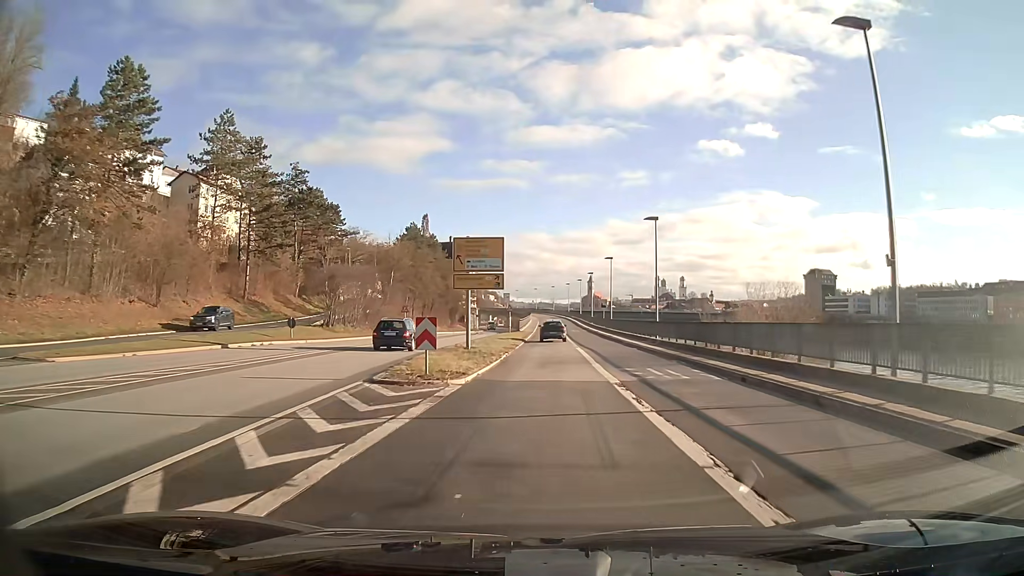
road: primary_link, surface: asphalt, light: Day
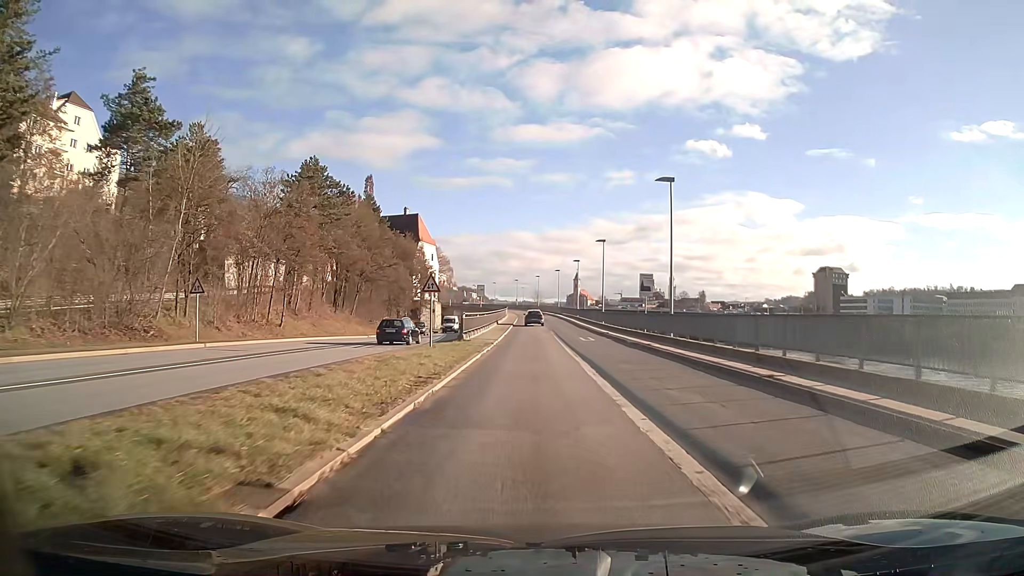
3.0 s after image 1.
(+0.8, +40.5) m; +1°
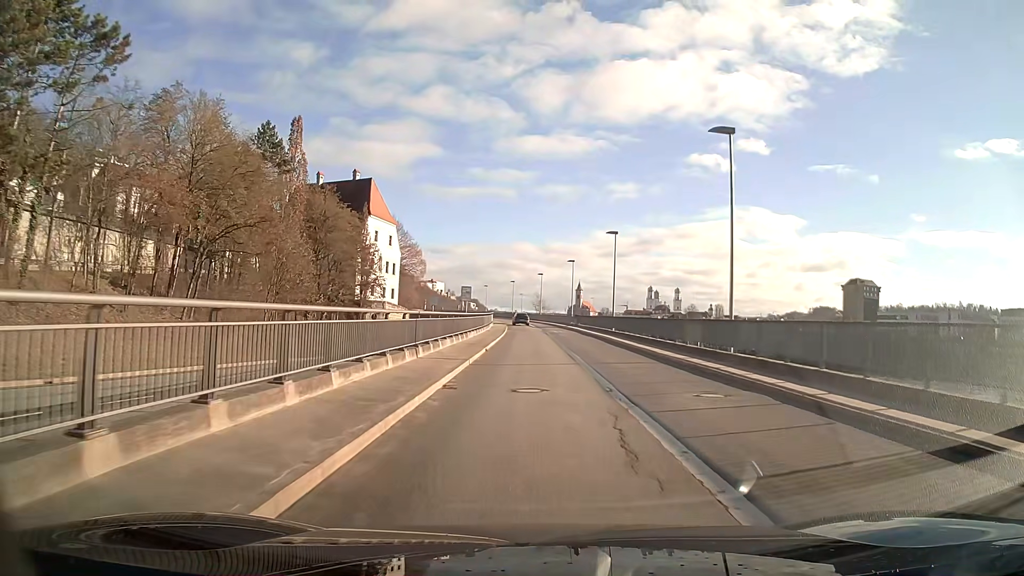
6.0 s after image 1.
(-0.1, +40.3) m; 0°
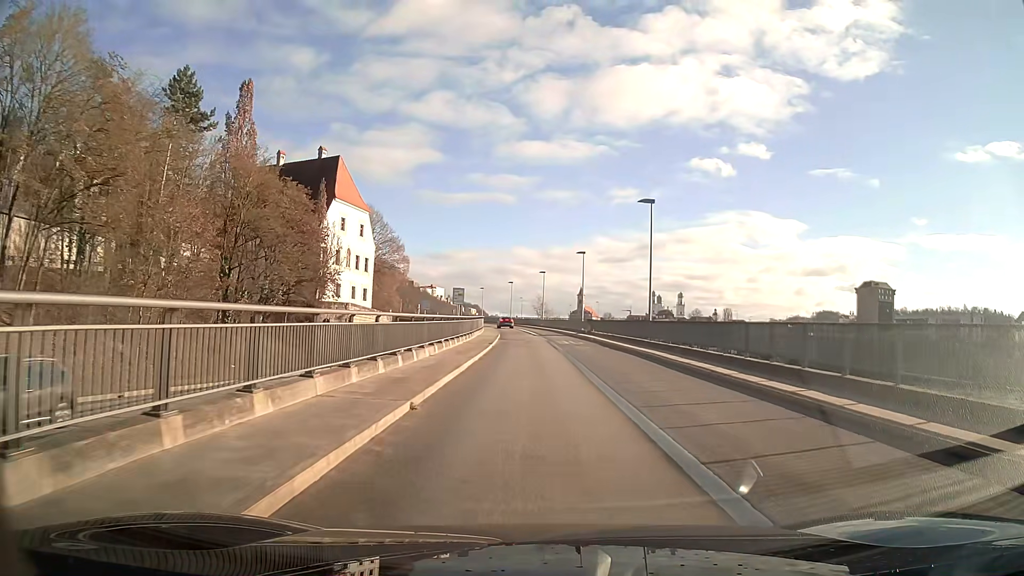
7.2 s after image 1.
(0.0, +16.0) m; 0°
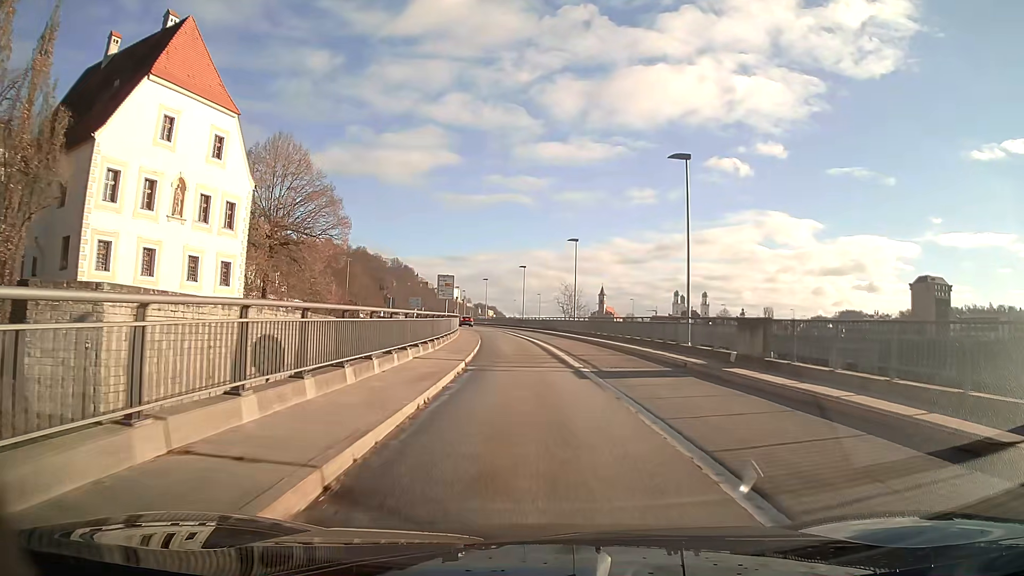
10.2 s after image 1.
(-0.5, +39.9) m; -1°
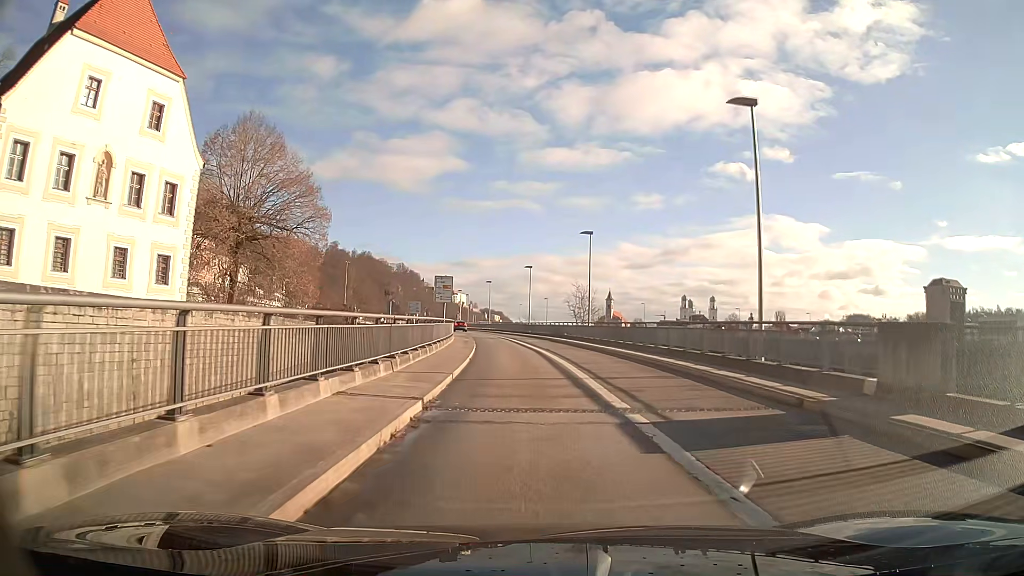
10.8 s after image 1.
(0.0, +8.0) m; -1°
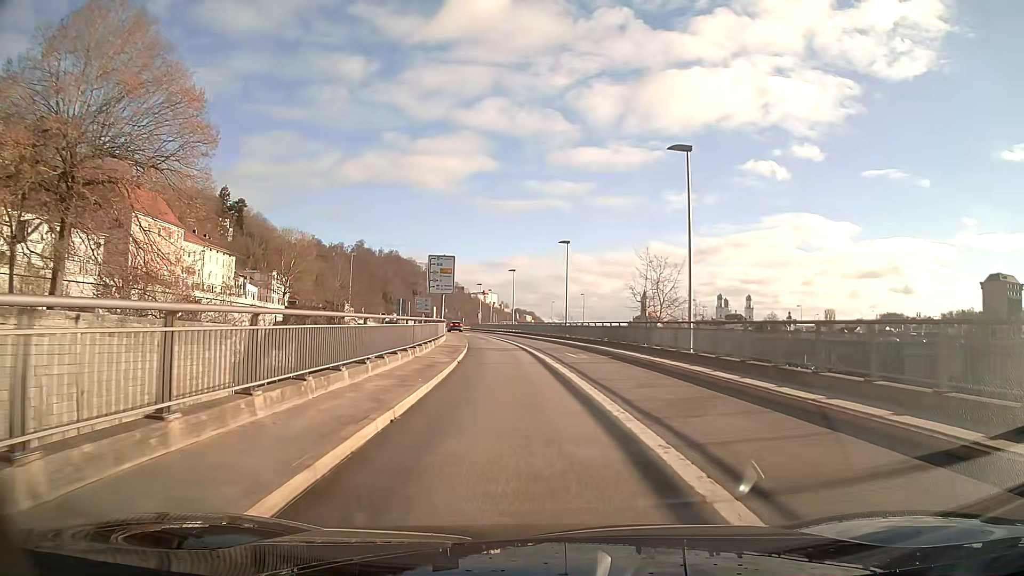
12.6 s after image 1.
(-0.7, +24.0) m; -3°
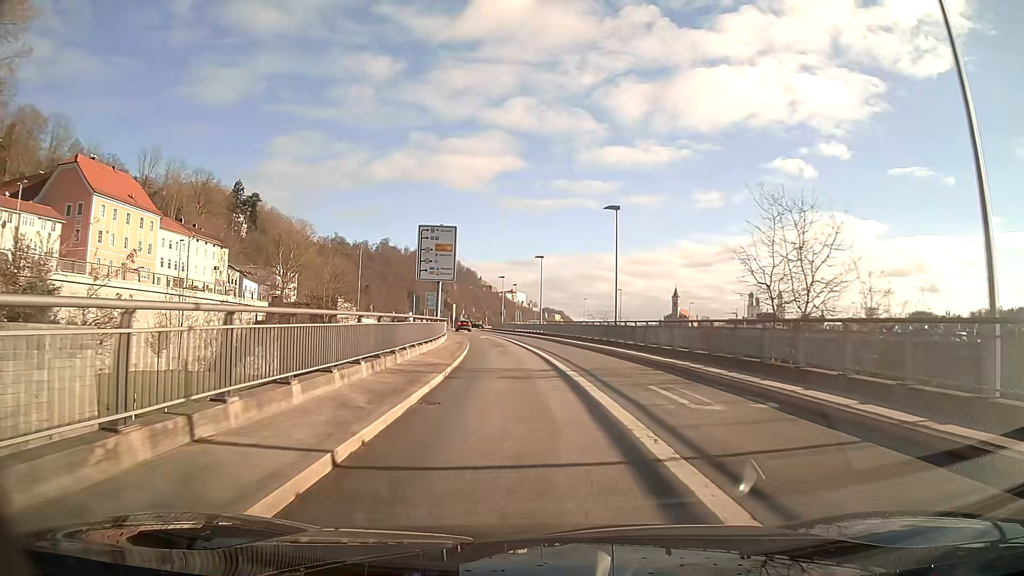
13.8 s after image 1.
(-0.3, +16.1) m; -2°
